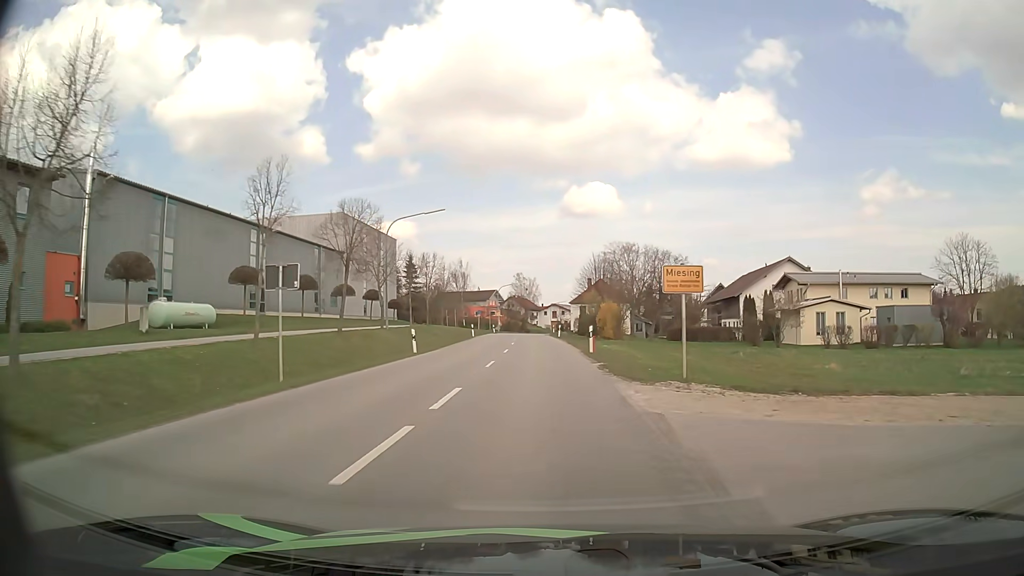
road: secondary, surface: asphalt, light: Day
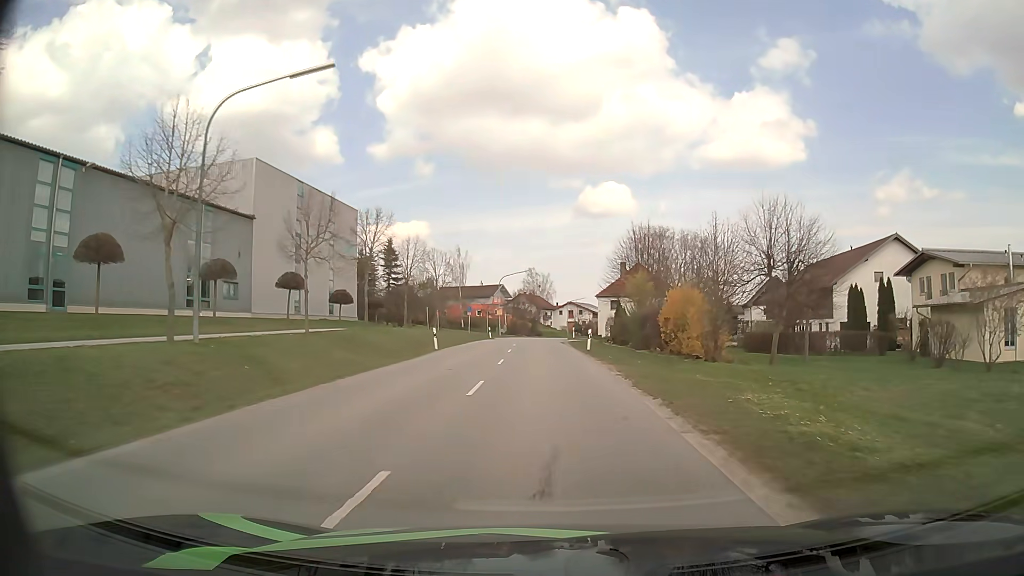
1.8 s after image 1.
(-0.3, +25.2) m; -1°
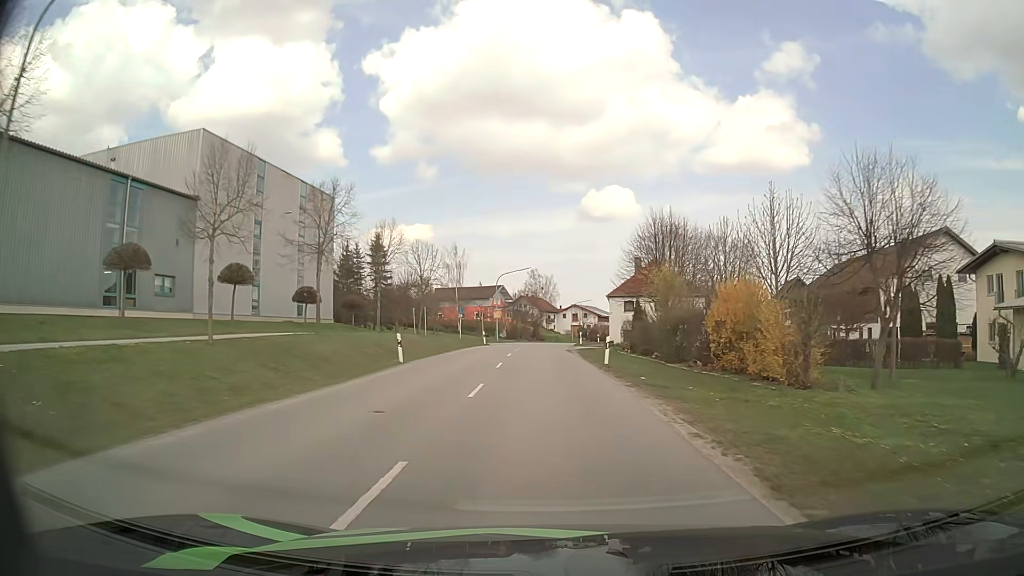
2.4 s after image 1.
(0.0, +8.5) m; 0°
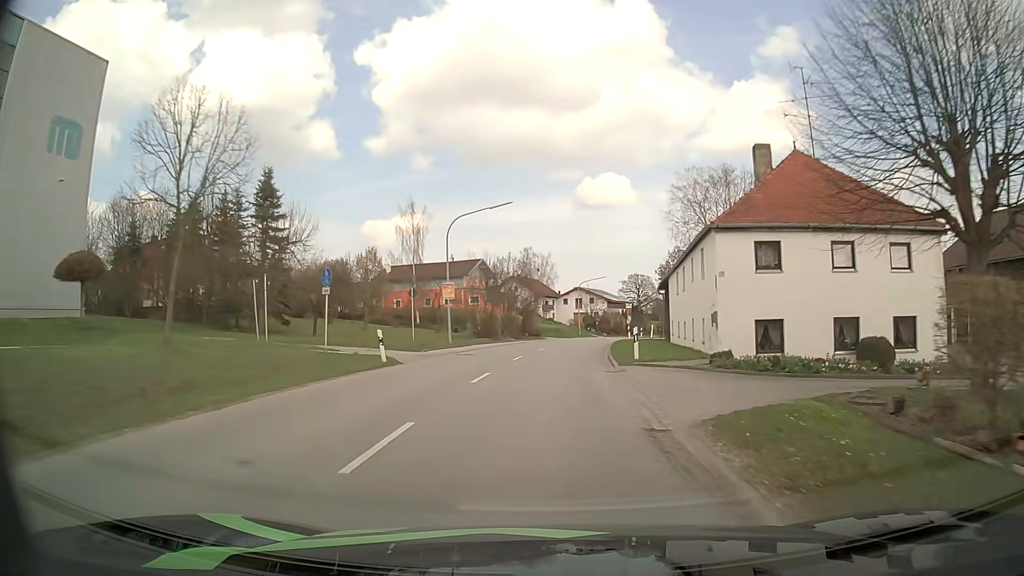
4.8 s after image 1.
(-0.2, +33.8) m; 0°
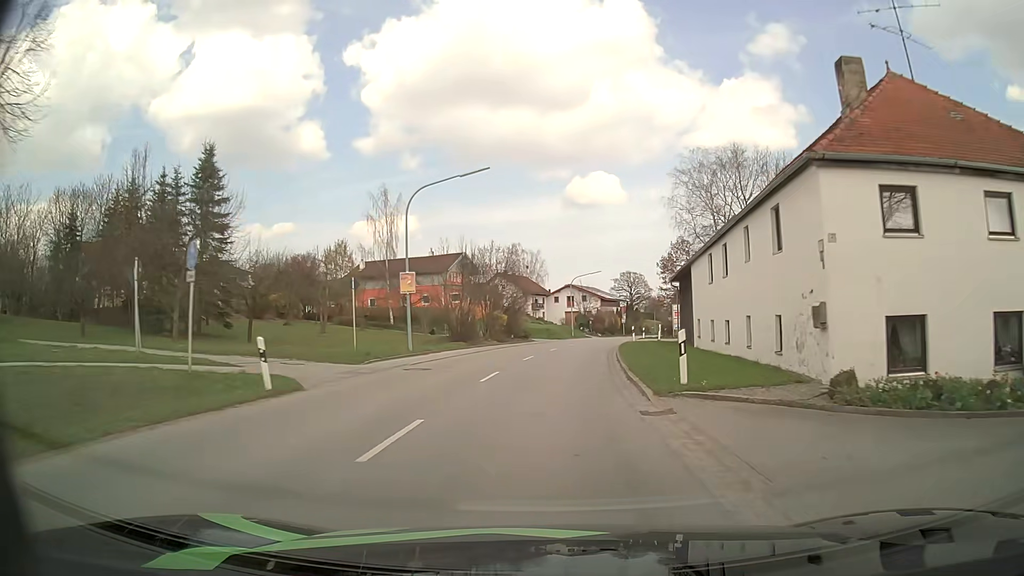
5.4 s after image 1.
(0.0, +8.4) m; +1°
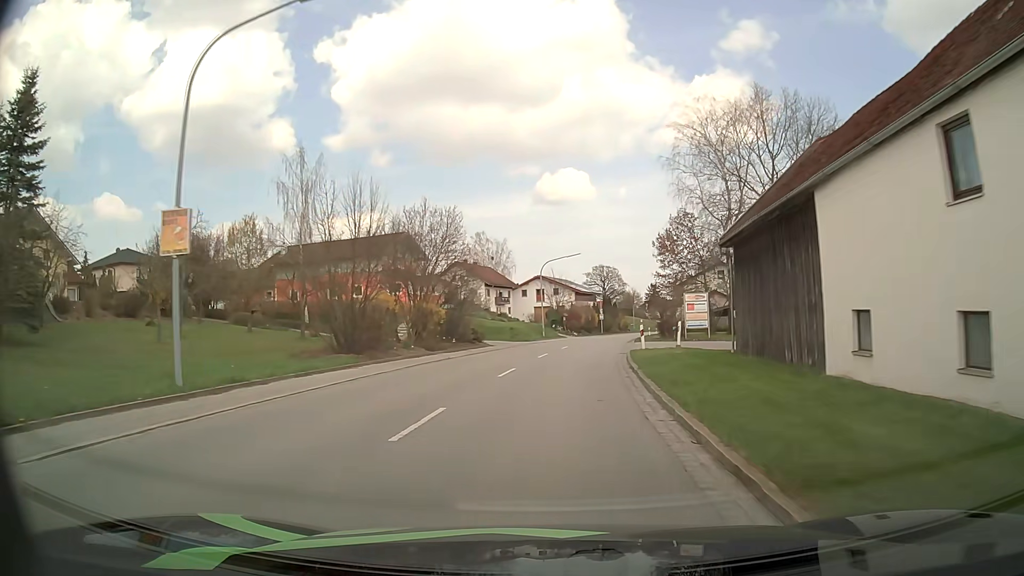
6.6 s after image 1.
(+0.4, +16.8) m; +3°
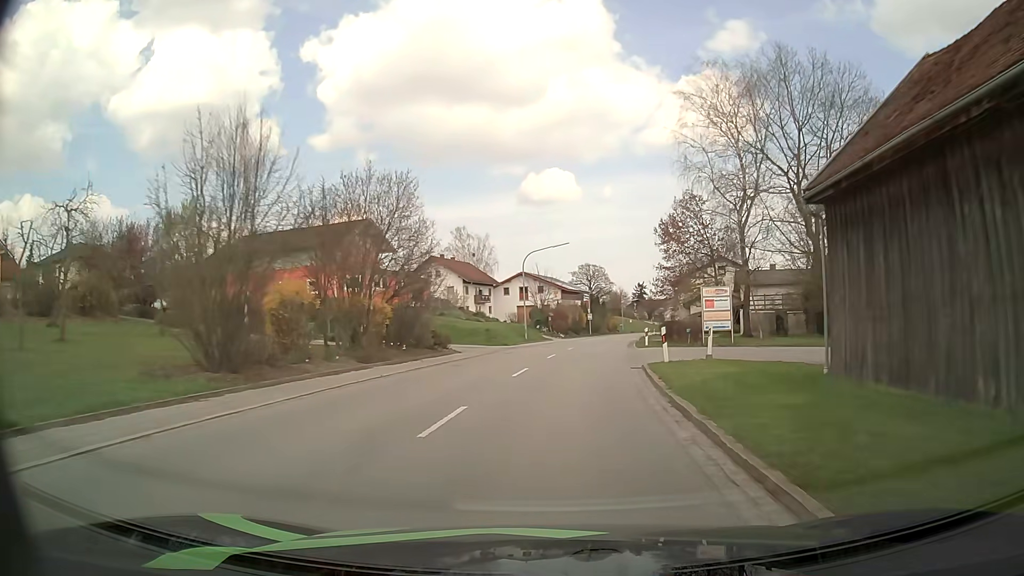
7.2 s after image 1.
(0.0, +8.5) m; +1°
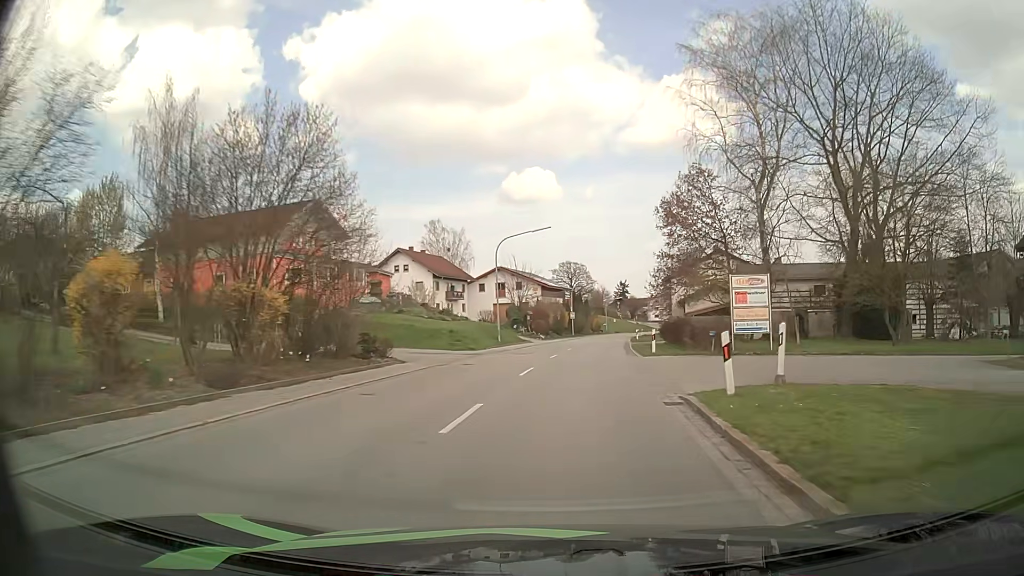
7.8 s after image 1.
(+0.1, +8.6) m; +2°
(0, +10) (+1, +20) (+2, +30) (+3, +40) (+4, +50) (+5, +60) (+6, +70) (+8, +80) (+9, +89) (+11, +99) m
